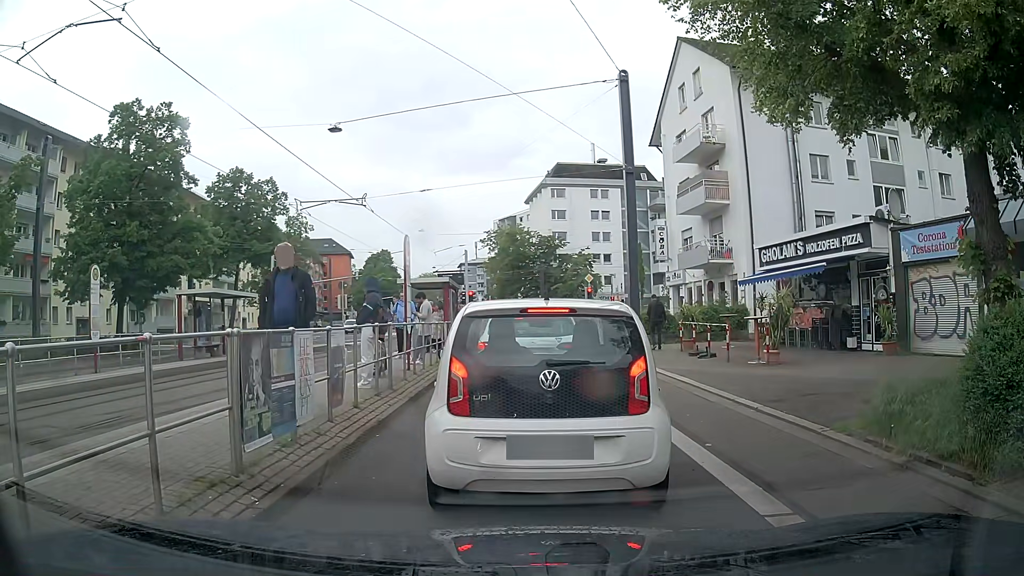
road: primary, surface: asphalt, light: Day
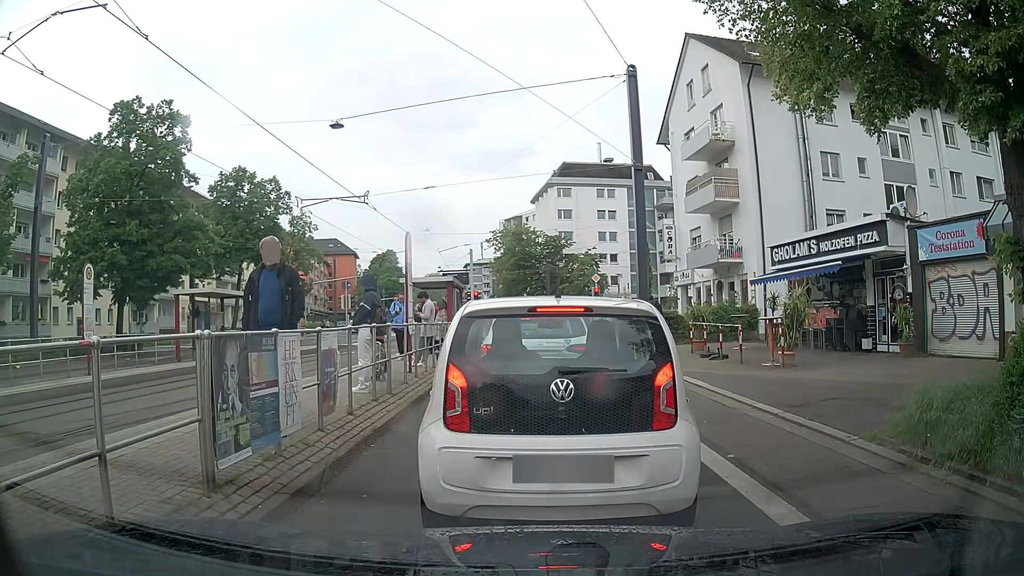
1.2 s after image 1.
(0.0, +0.6) m; 0°
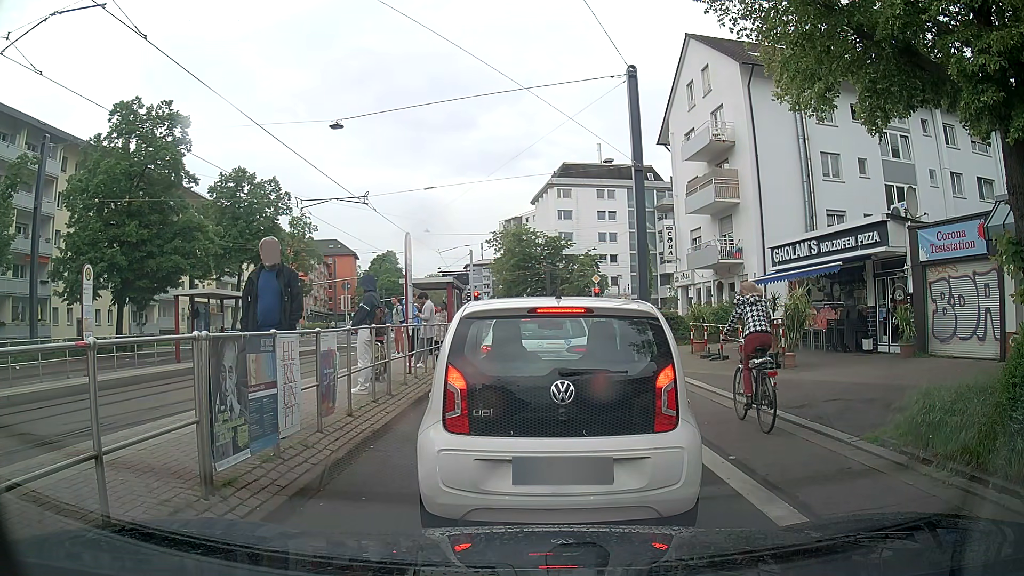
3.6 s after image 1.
(0.0, +0.1) m; 0°
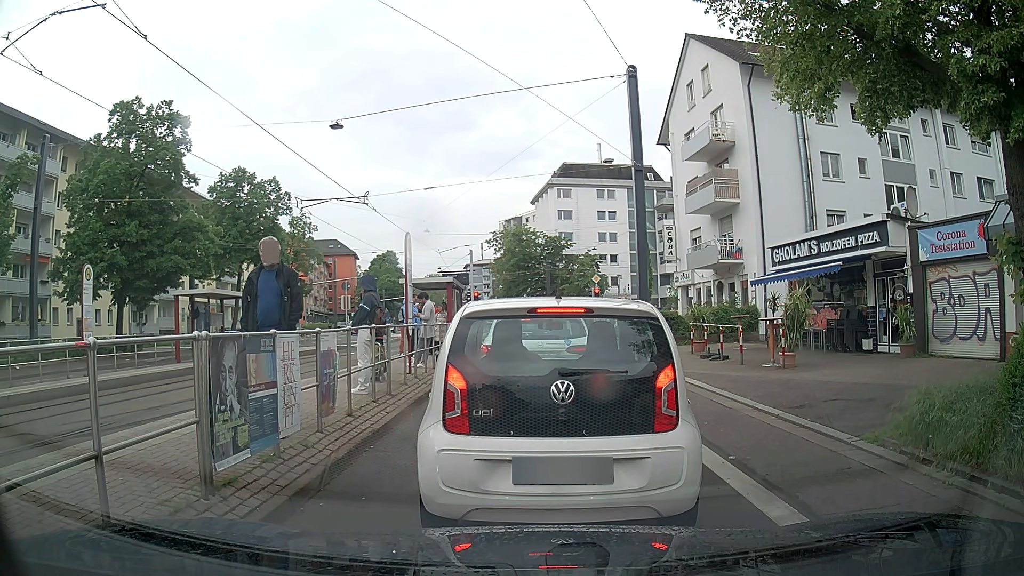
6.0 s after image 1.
(0.0, 0.0) m; 0°
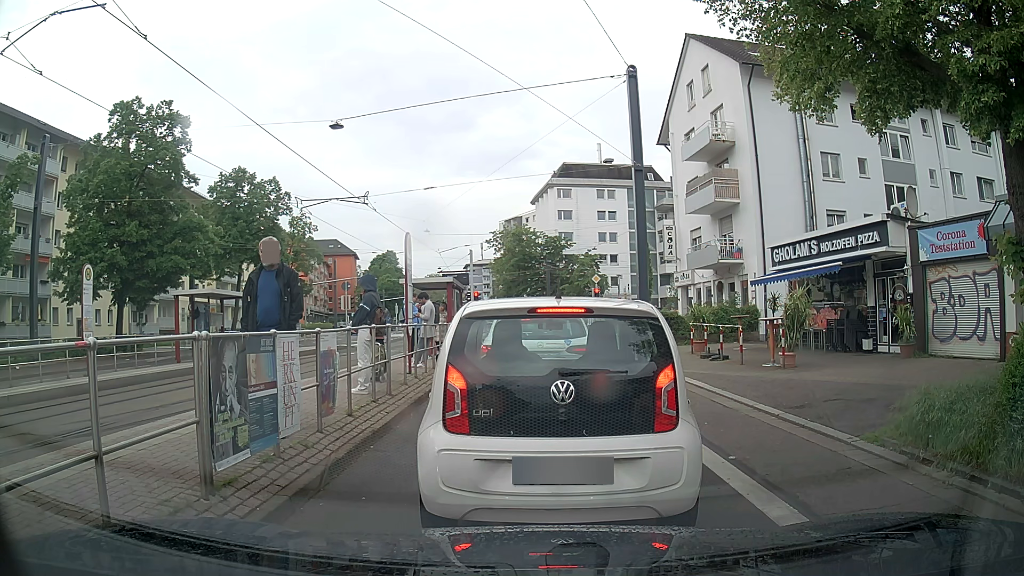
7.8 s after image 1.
(0.0, 0.0) m; 0°
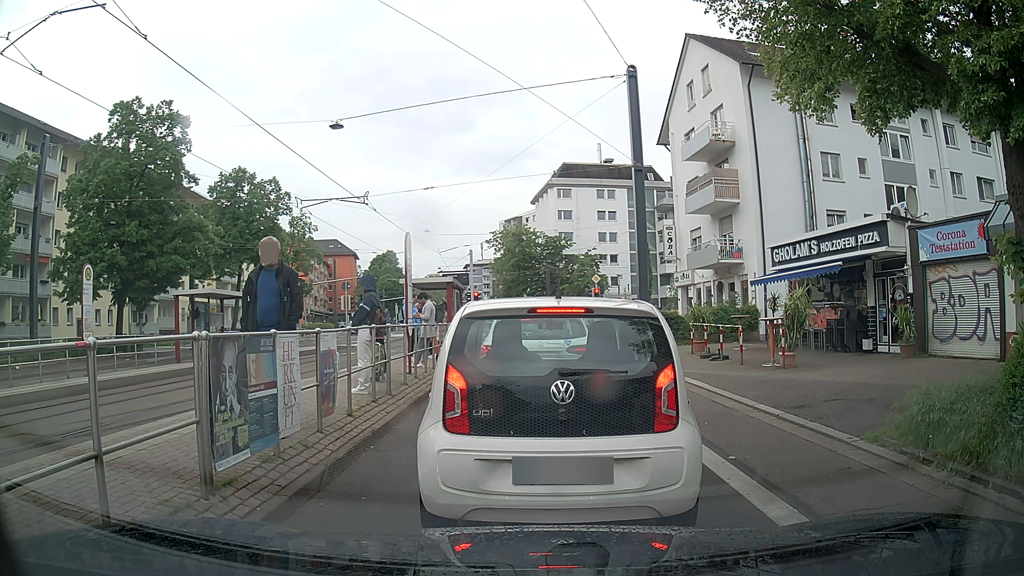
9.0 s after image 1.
(0.0, 0.0) m; 0°
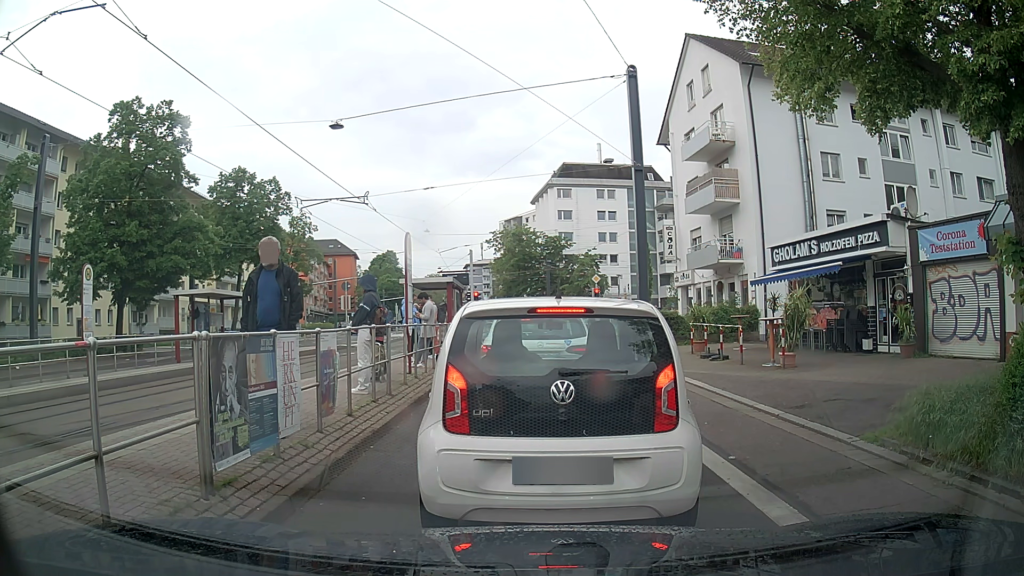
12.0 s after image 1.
(0.0, 0.0) m; 0°
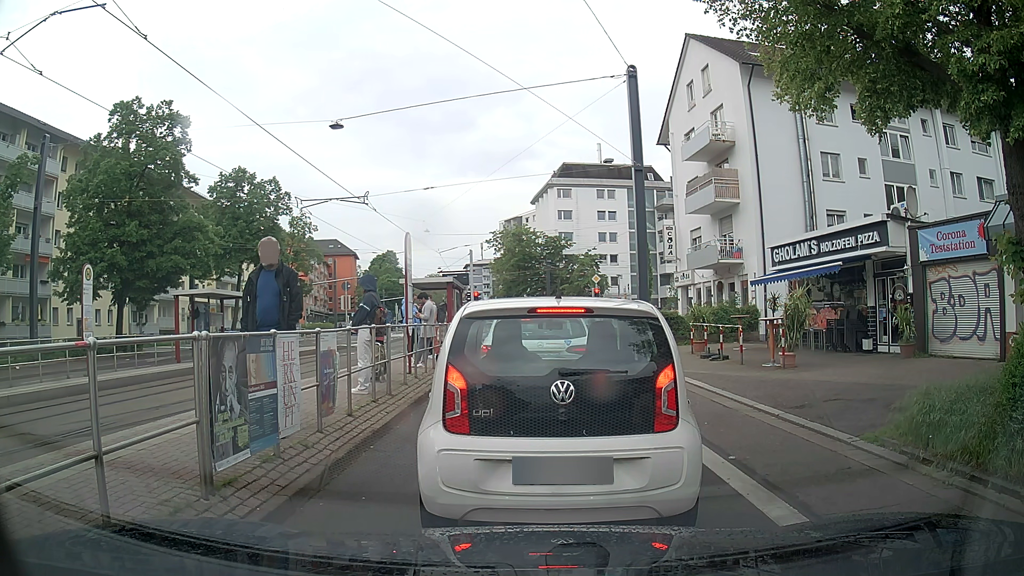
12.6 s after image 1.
(0.0, 0.0) m; 0°
